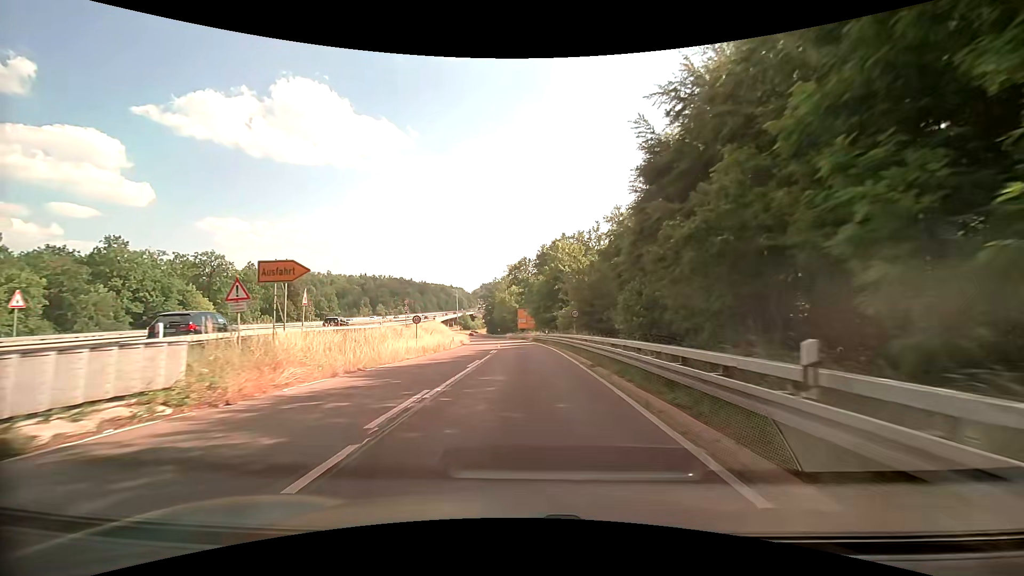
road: trunk_link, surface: asphalt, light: Day
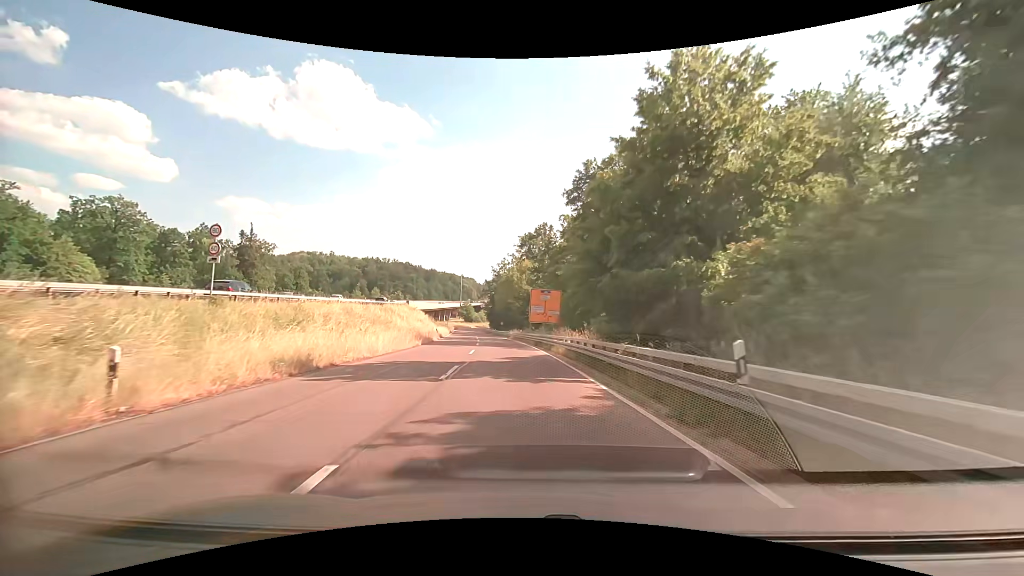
(-0.5, +42.1) m; -2°
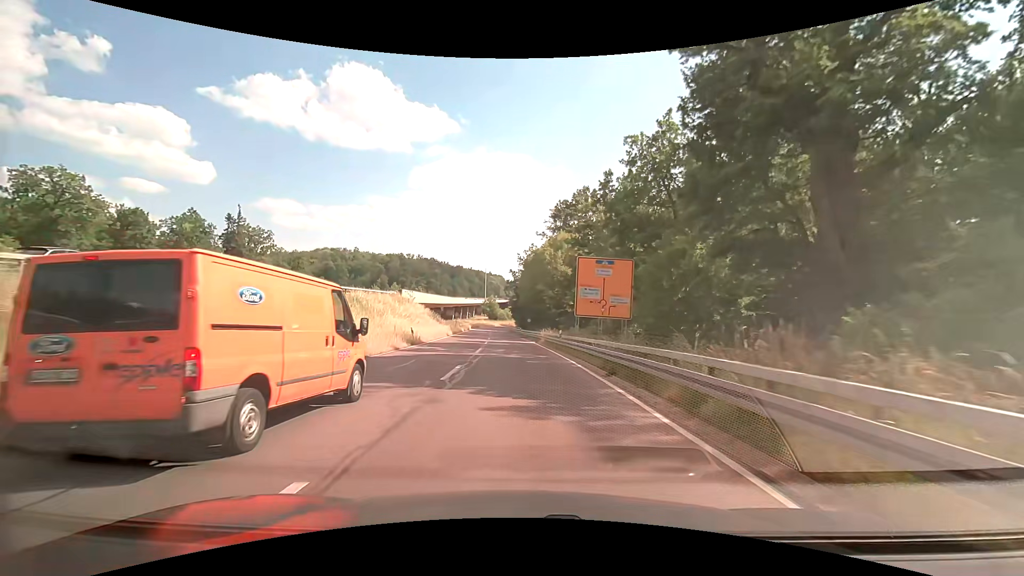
(-0.5, +24.7) m; -3°
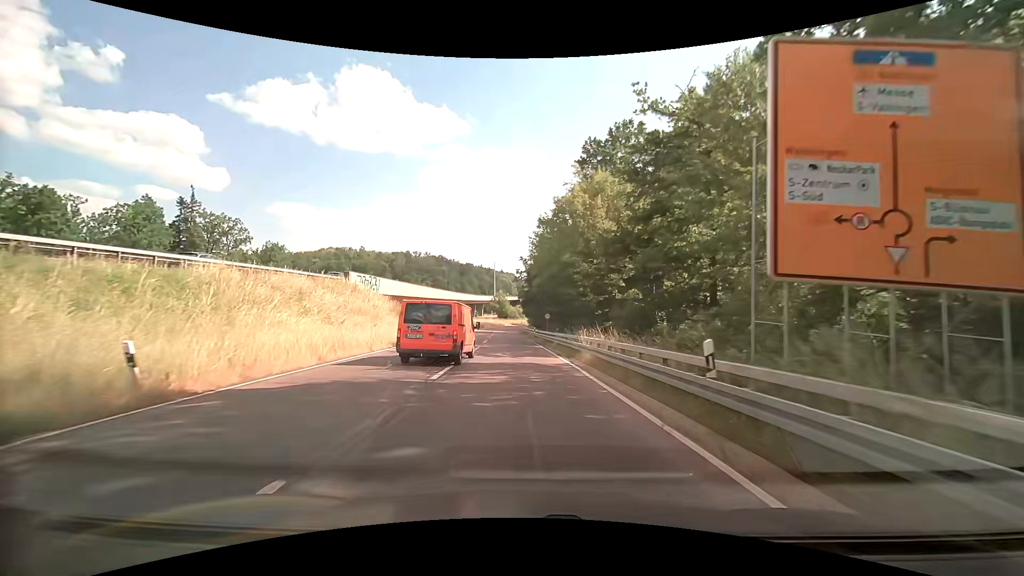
(-0.2, +23.9) m; -2°
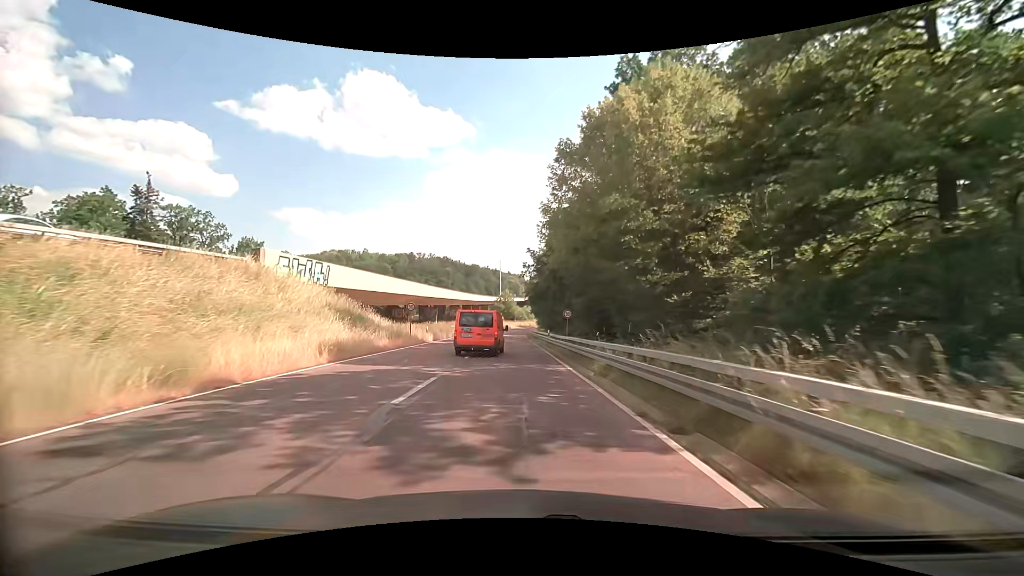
(+0.1, +15.6) m; -1°
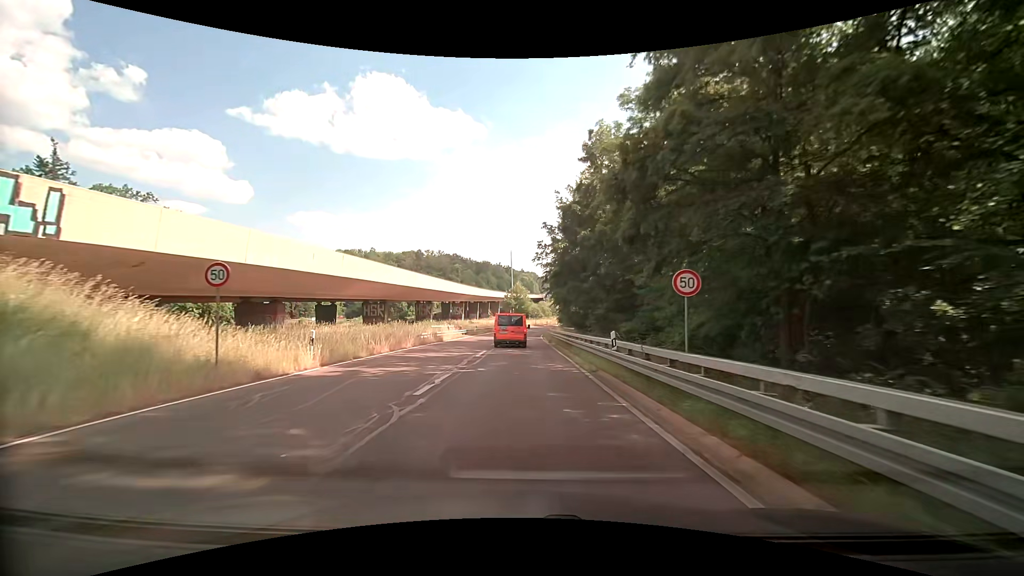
(-0.2, +23.0) m; -1°
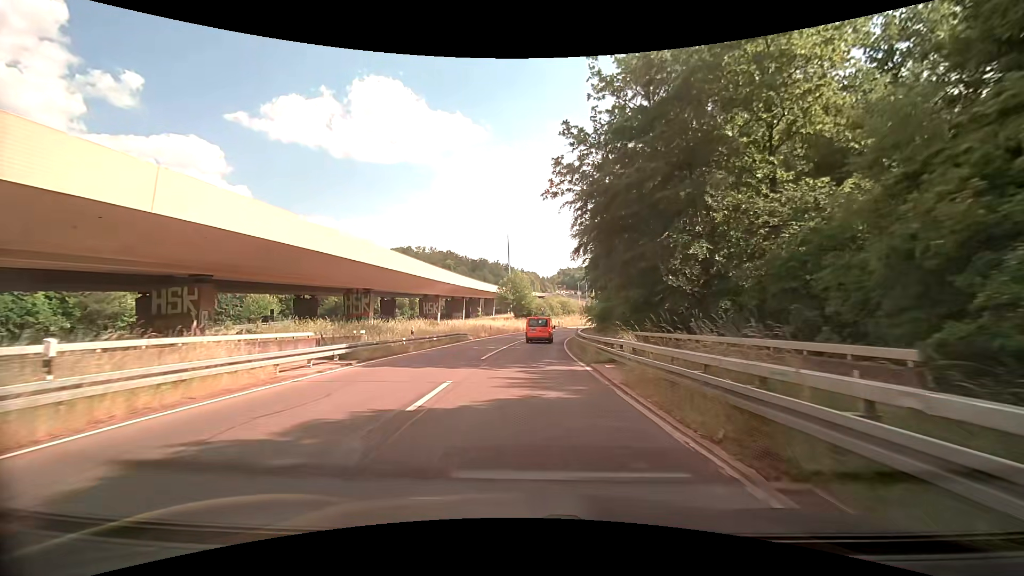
(-0.2, +37.5) m; 0°
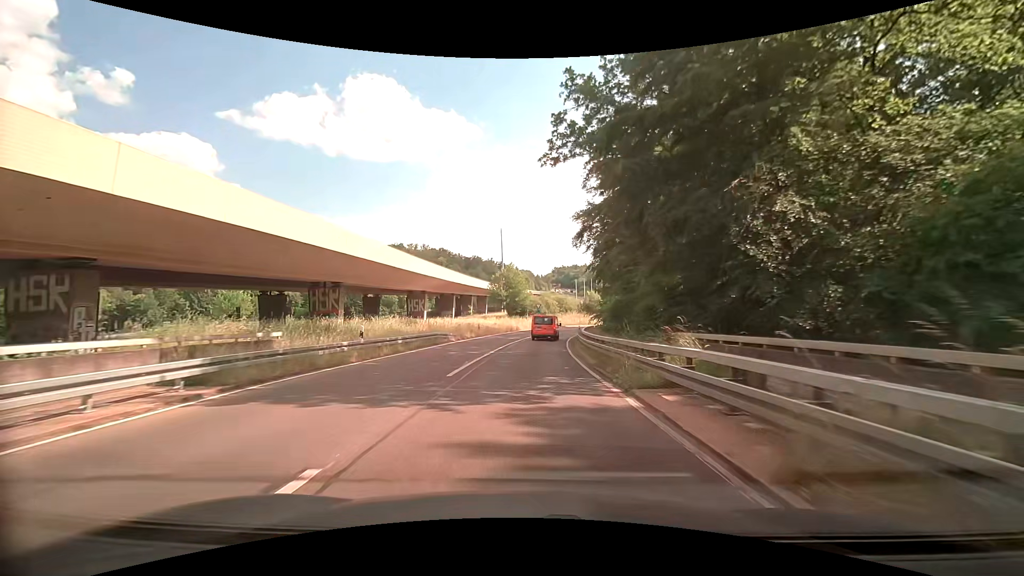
(0.0, +7.4) m; 0°
(0, +10) (0, +20) (+1, +30) (+2, +40) (+3, +50) (+5, +60) (+9, +69) (+15, +77) (+22, +84) (+29, +91) m
